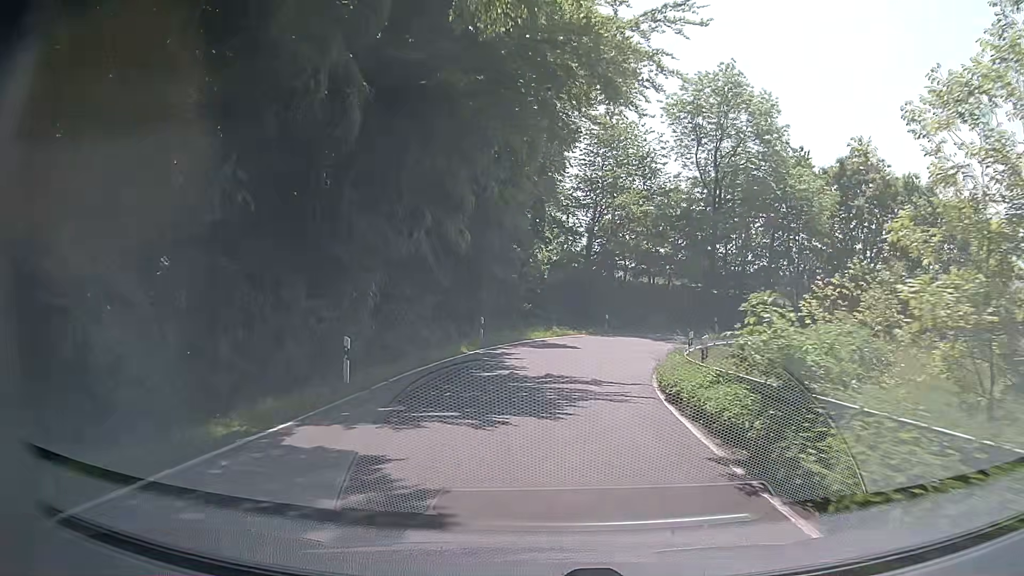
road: secondary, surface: asphalt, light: Day
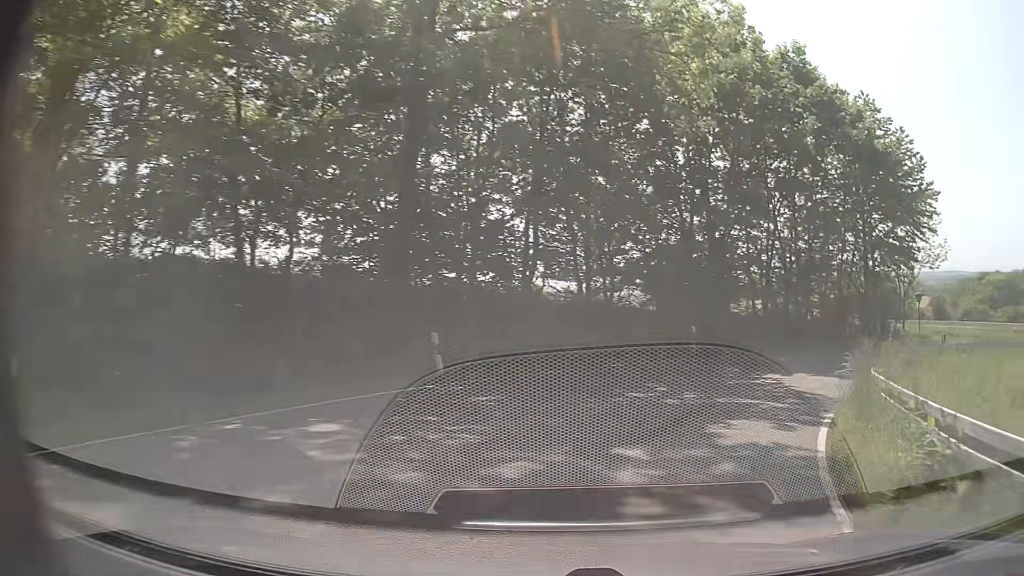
(+4.4, +30.3) m; +29°
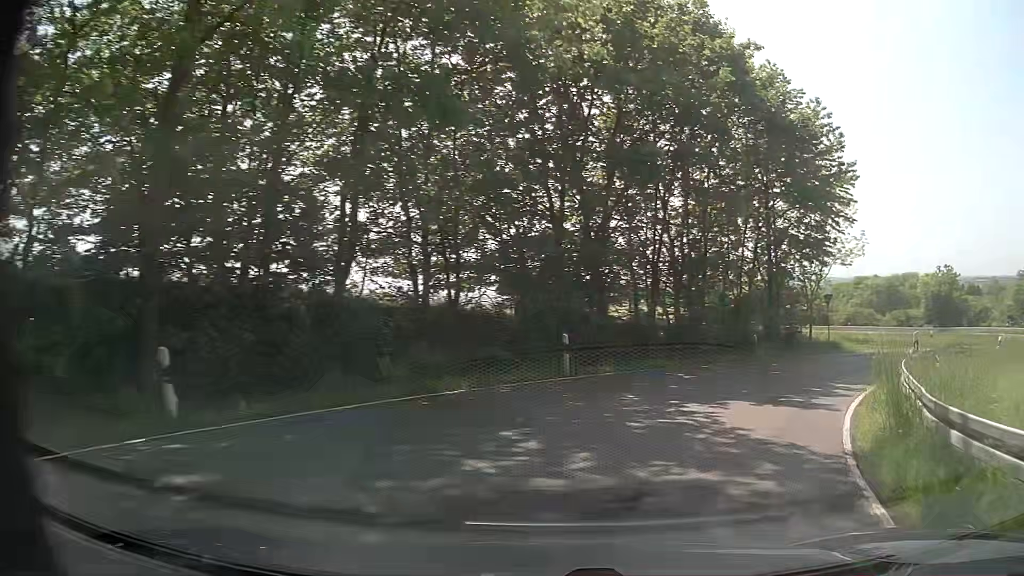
(+0.6, +5.8) m; +12°
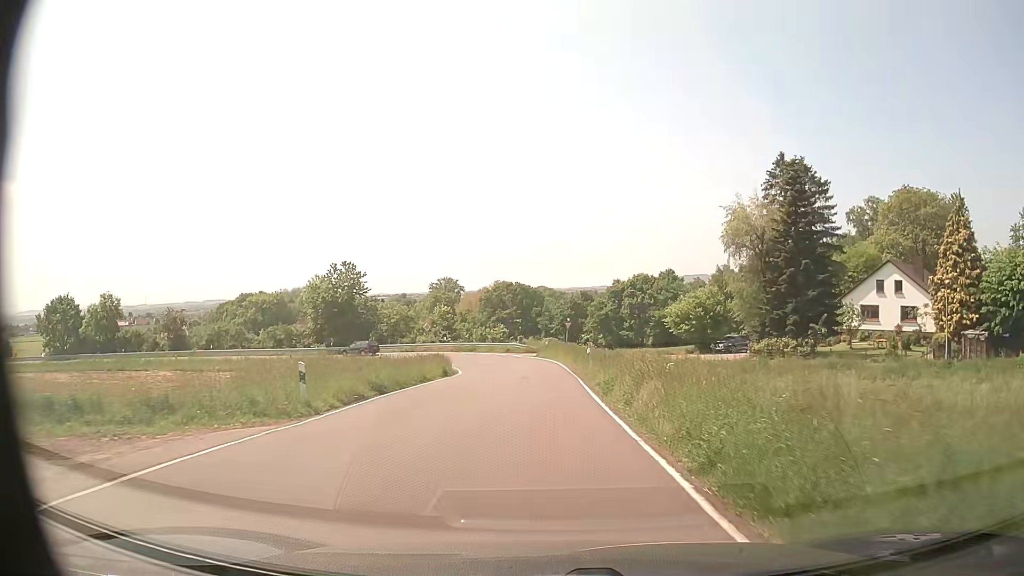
(+15.7, +25.8) m; +52°
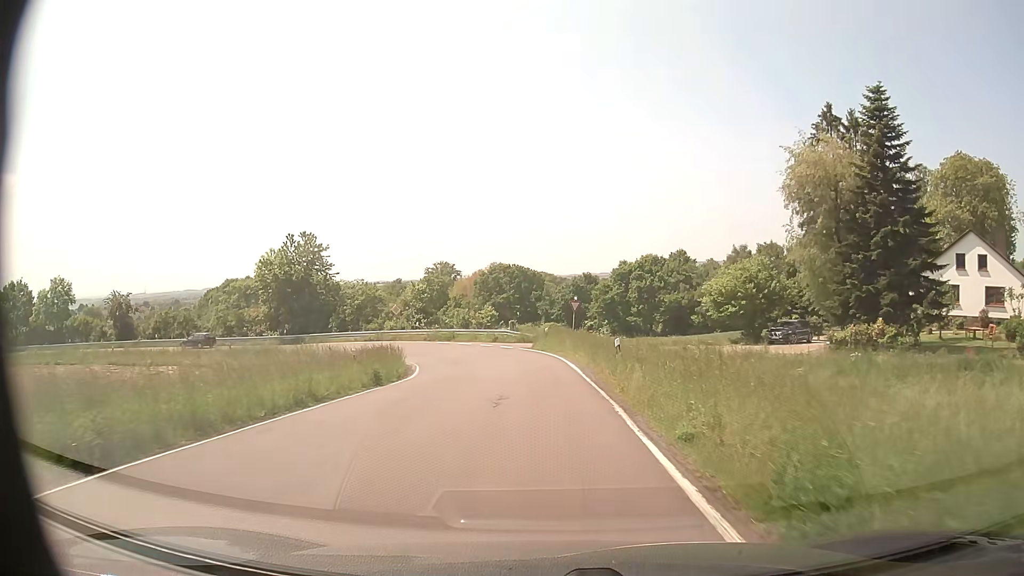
(+0.1, +14.0) m; +1°
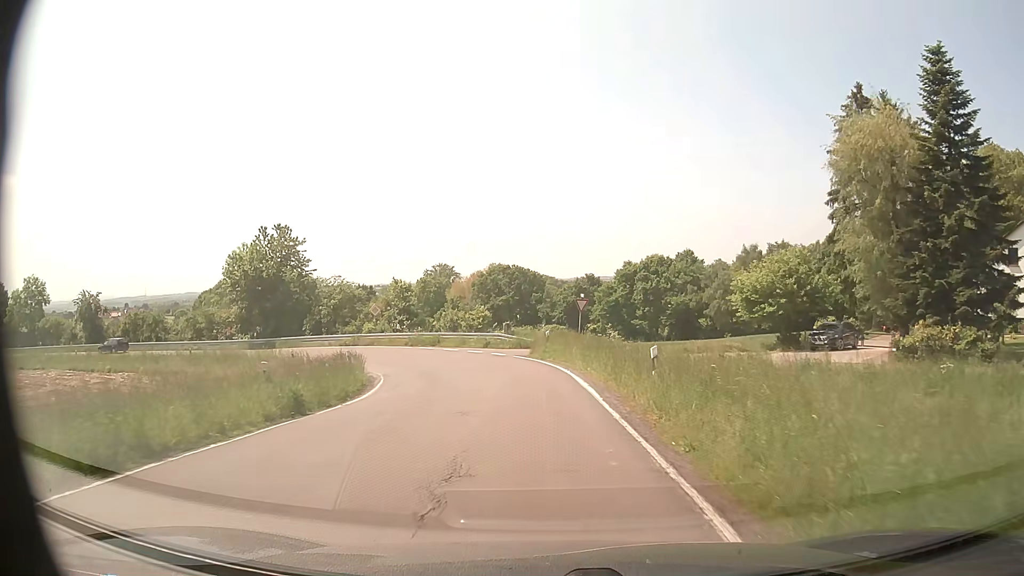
(0.0, +6.9) m; -1°
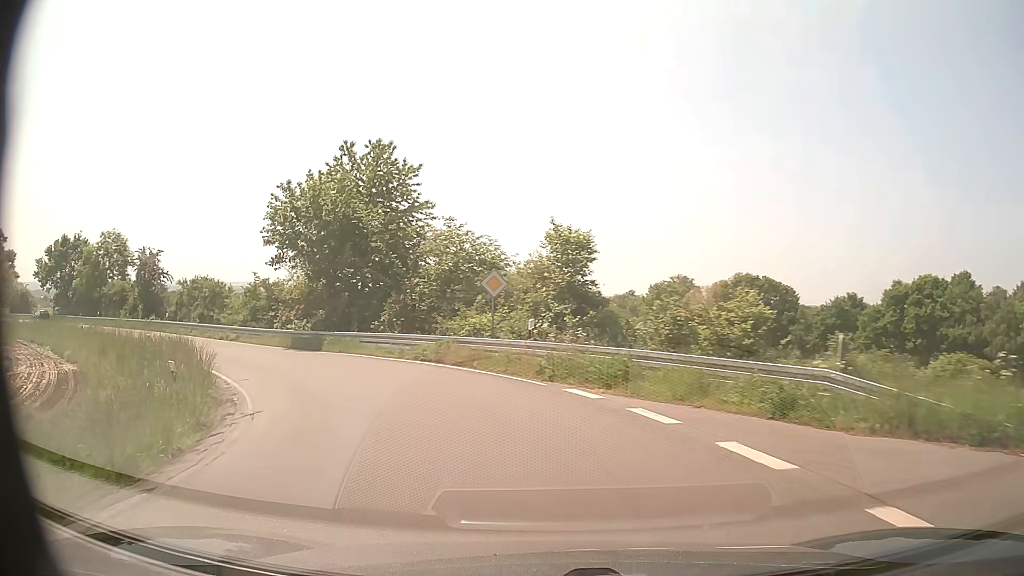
(-2.7, +27.0) m; -20°
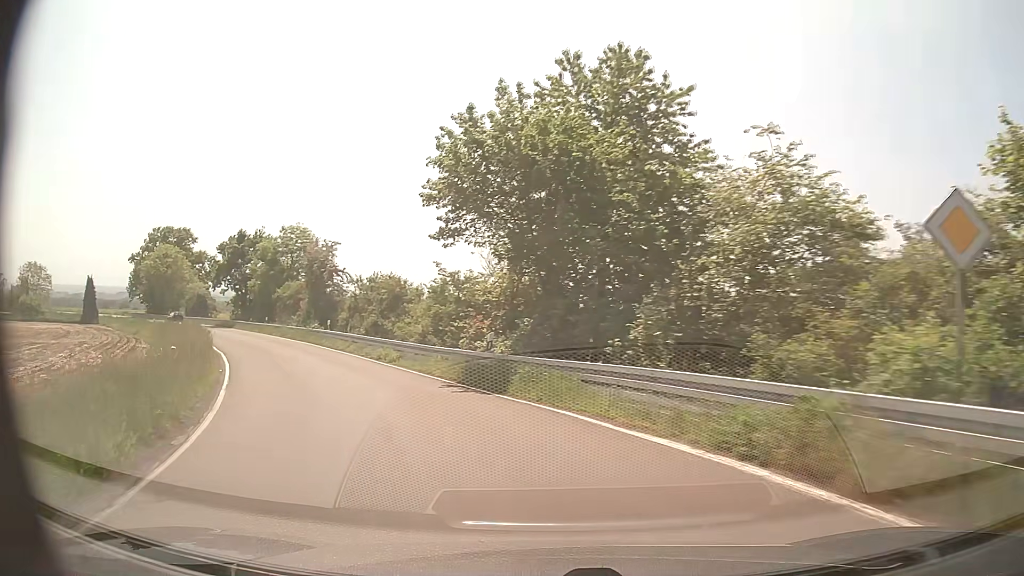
(-2.5, +13.6) m; -22°
(-1, +10) (-4, +19) (-9, +28) (-14, +37) (-20, +45) (-26, +53) (-32, +61) (-38, +69) (-45, +76) (-52, +83) m
